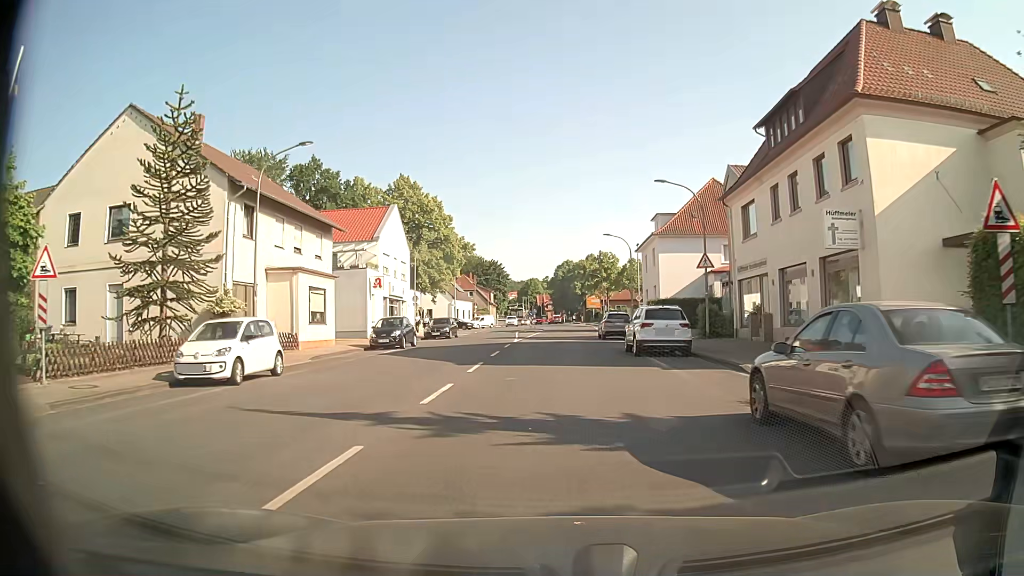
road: tertiary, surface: asphalt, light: Day
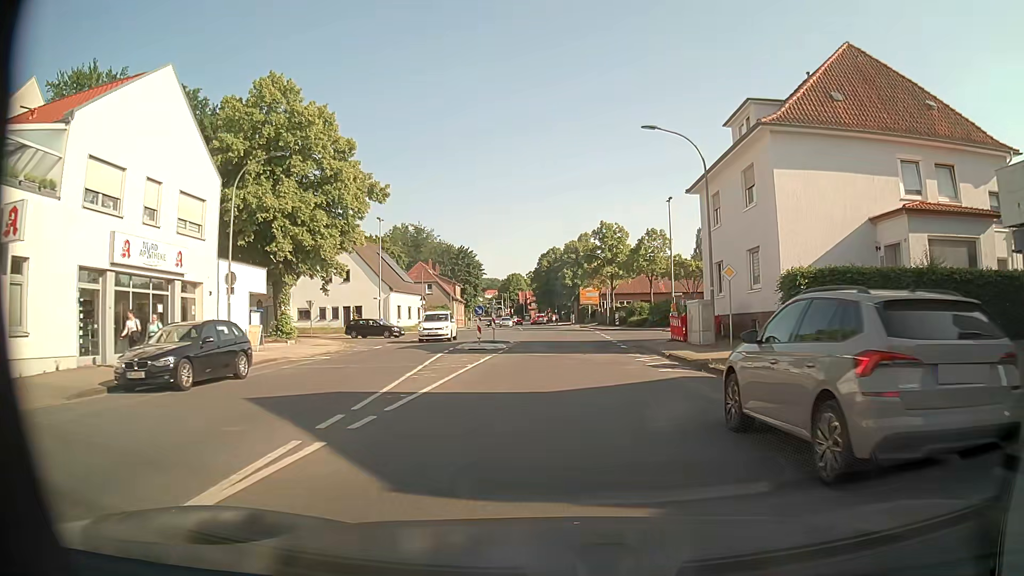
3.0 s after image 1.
(+0.3, +31.8) m; +1°
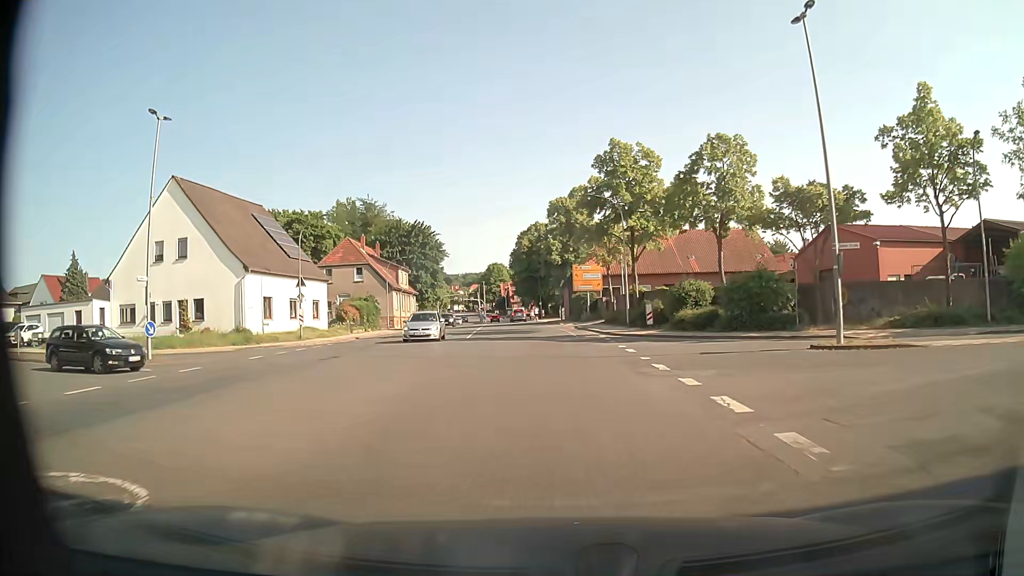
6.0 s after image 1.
(+0.6, +32.2) m; +2°
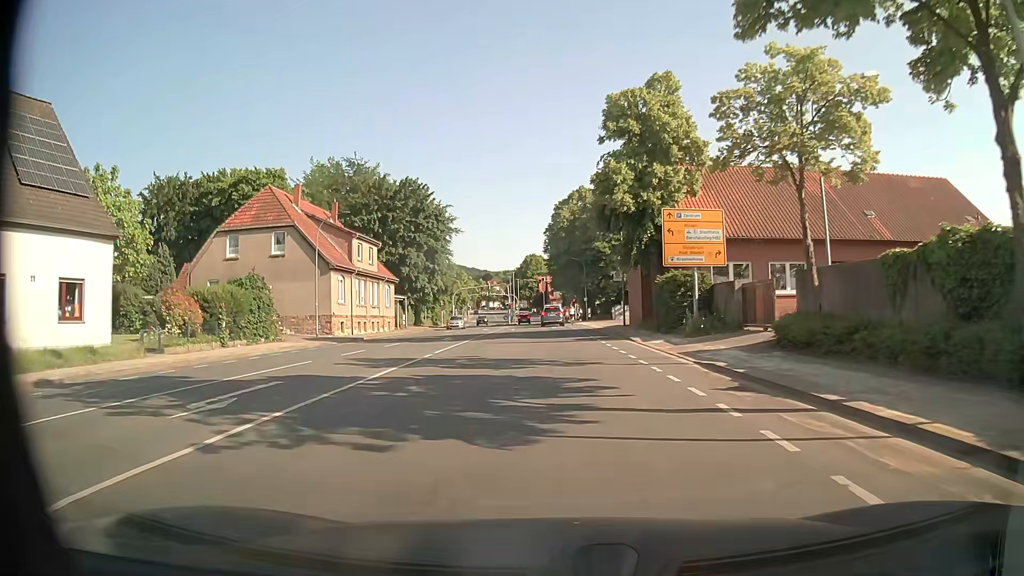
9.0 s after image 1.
(-1.5, +32.6) m; -5°
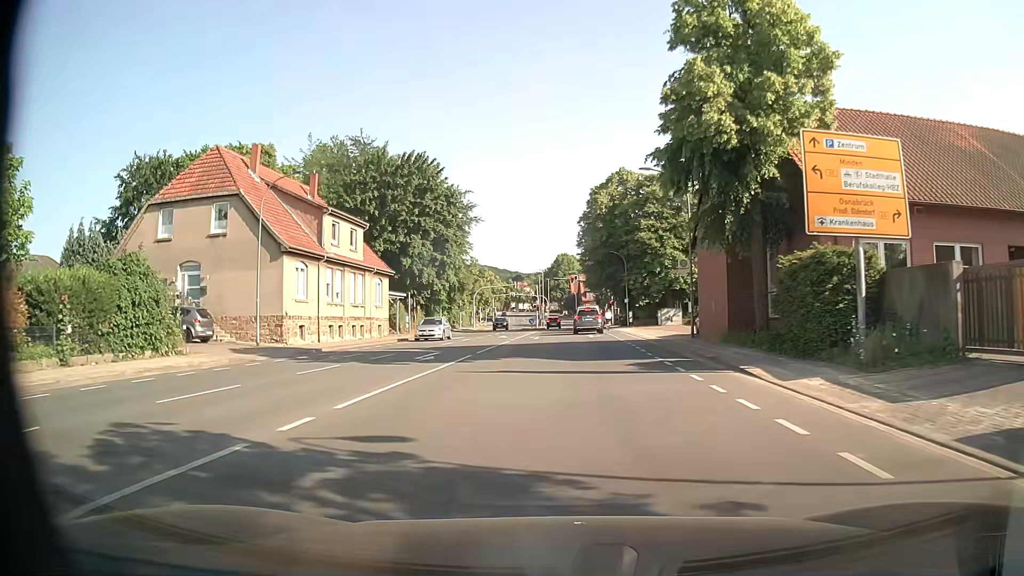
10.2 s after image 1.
(-0.3, +12.7) m; -3°
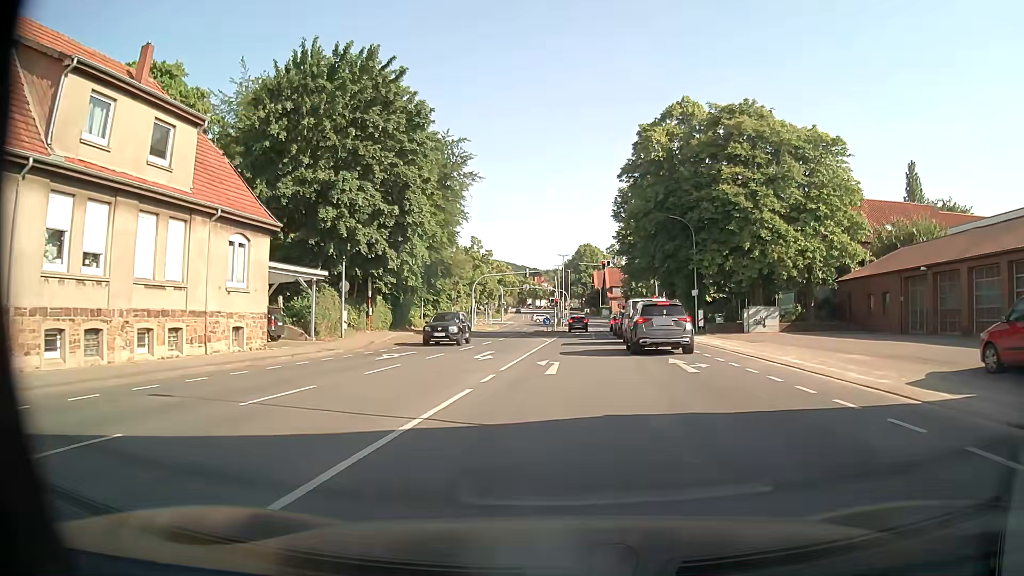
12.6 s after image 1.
(-0.7, +24.0) m; -2°
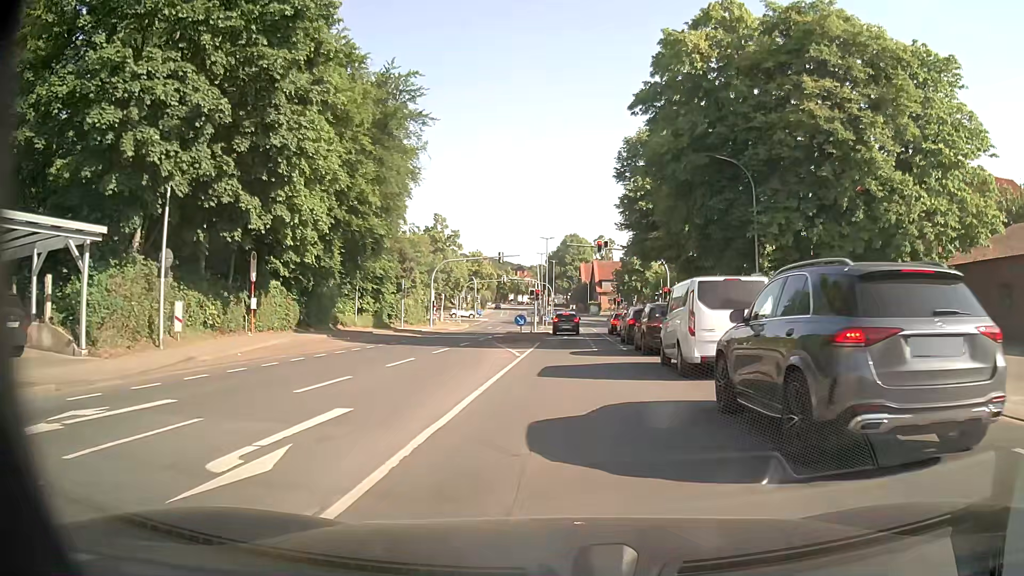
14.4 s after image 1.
(+0.3, +16.3) m; +2°
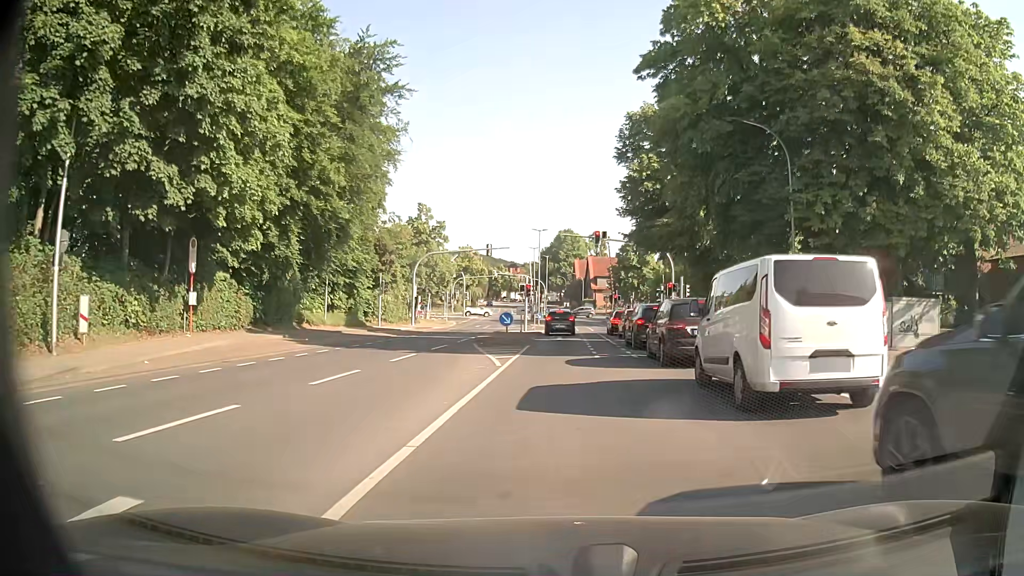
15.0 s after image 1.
(0.0, +5.0) m; 0°
